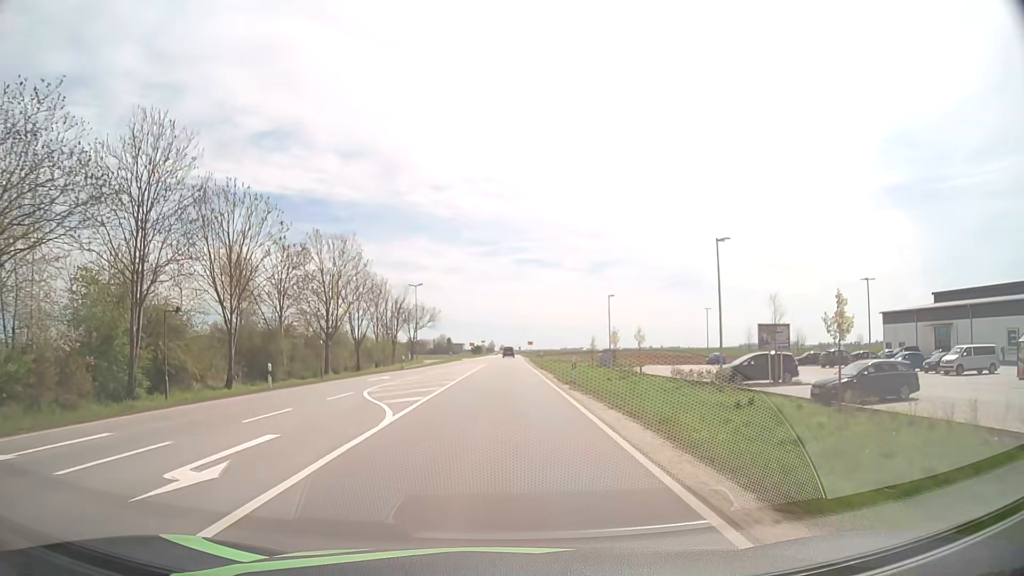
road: primary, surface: asphalt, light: Day
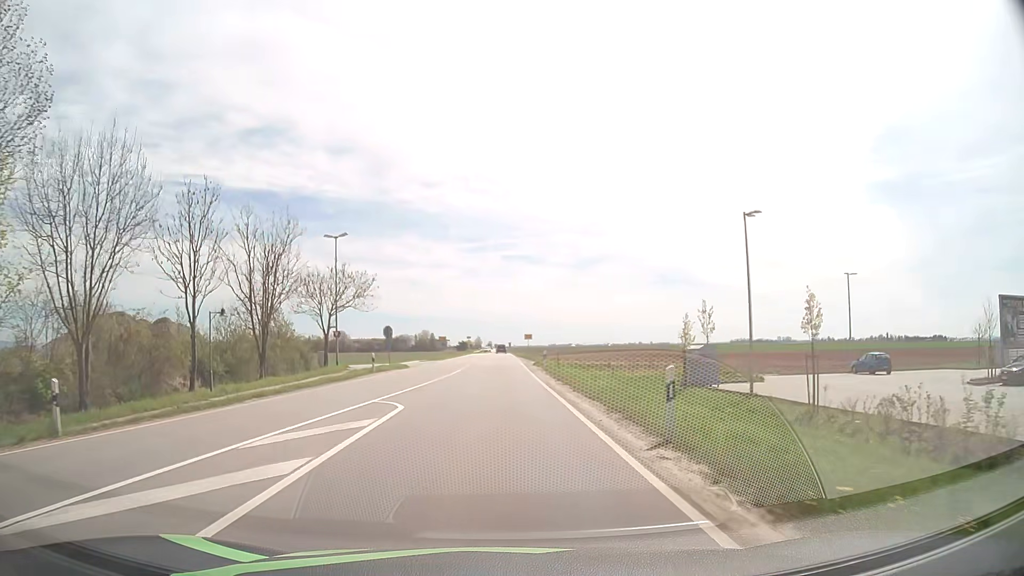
(+0.3, +40.5) m; +1°
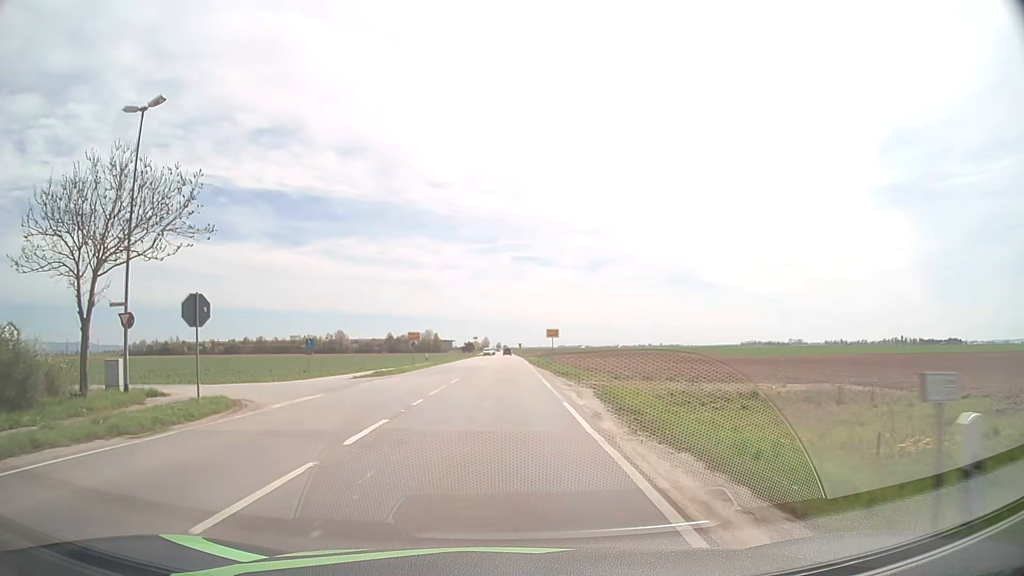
(0.0, +32.7) m; -1°
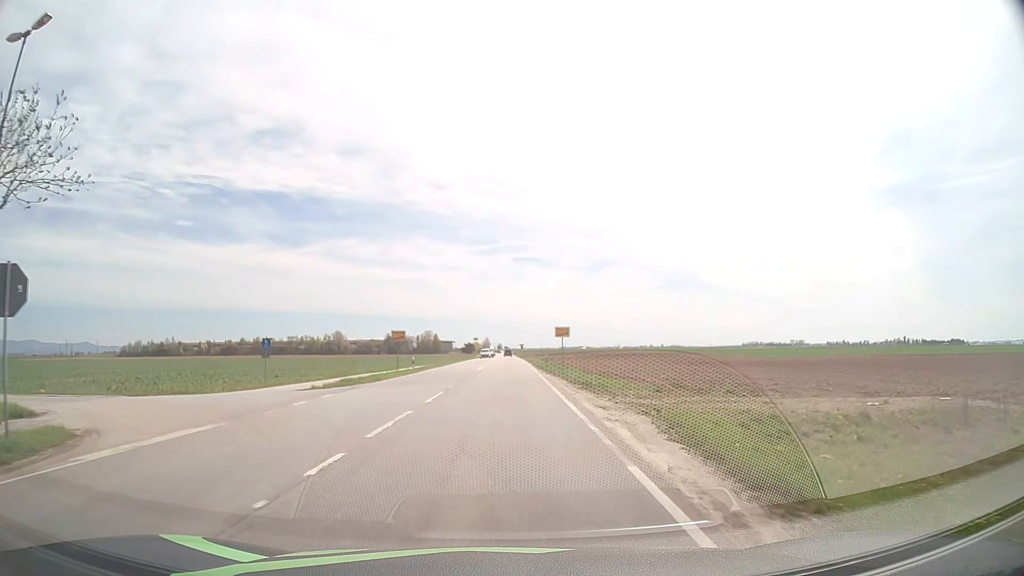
(0.0, +8.2) m; 0°
(0, +10) (0, +20) (0, +30) (0, +40) (0, +50) (0, +60) (0, +70) (0, +80) (0, +90) (0, +100) m
